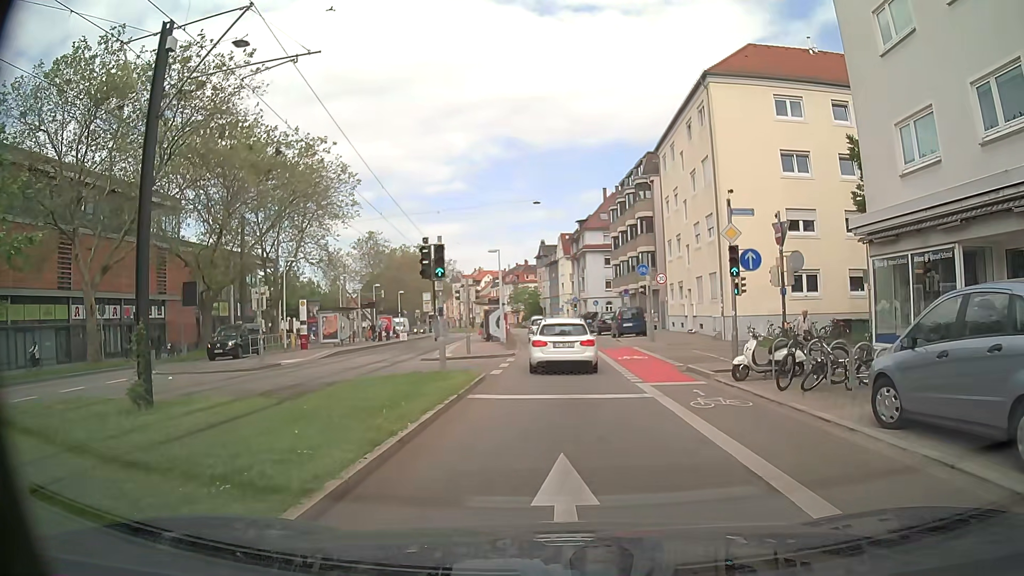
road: secondary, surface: asphalt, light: Day
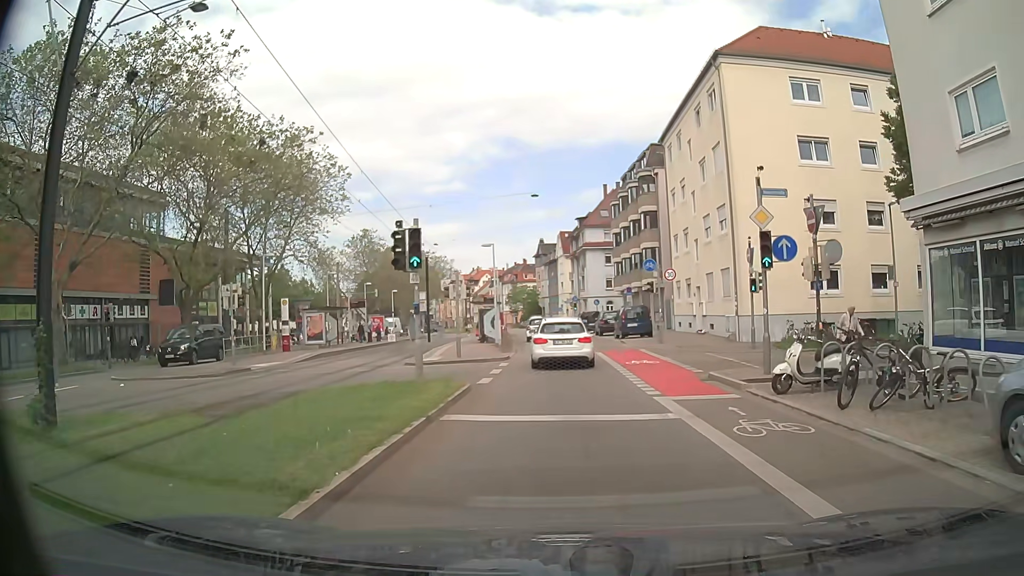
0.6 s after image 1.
(0.0, +2.8) m; +1°
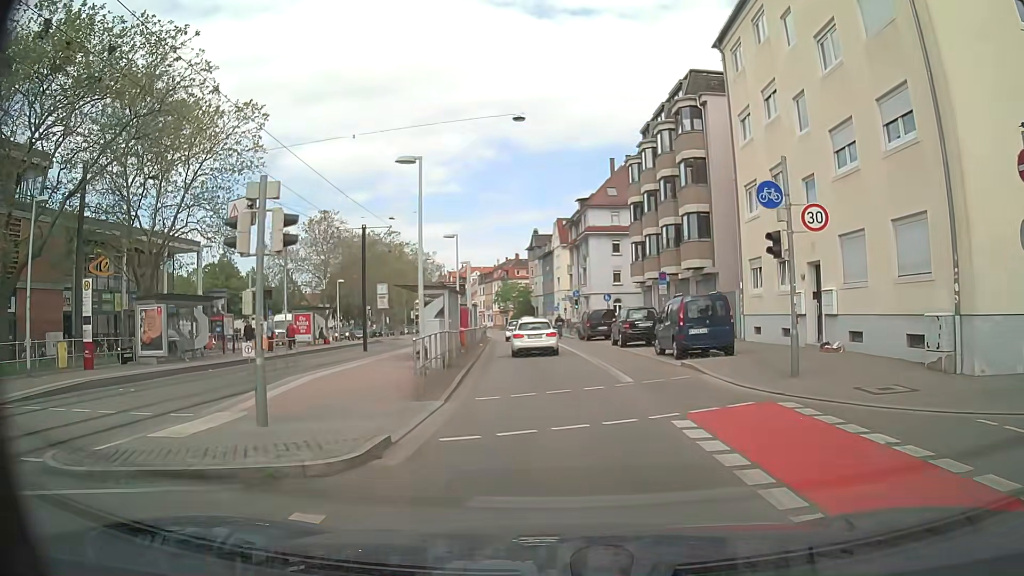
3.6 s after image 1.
(0.0, +18.0) m; 0°
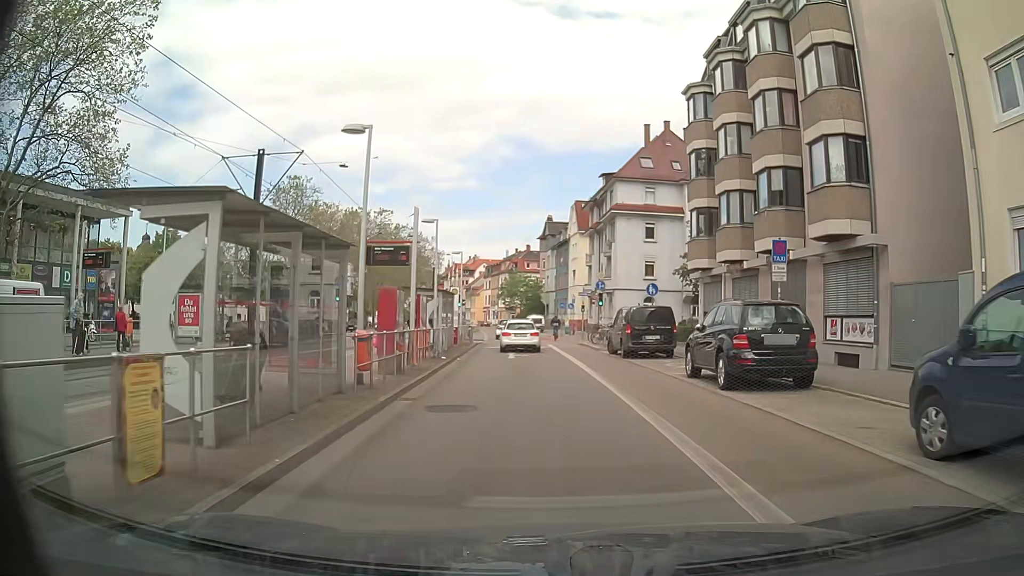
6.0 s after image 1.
(0.0, +16.3) m; -1°
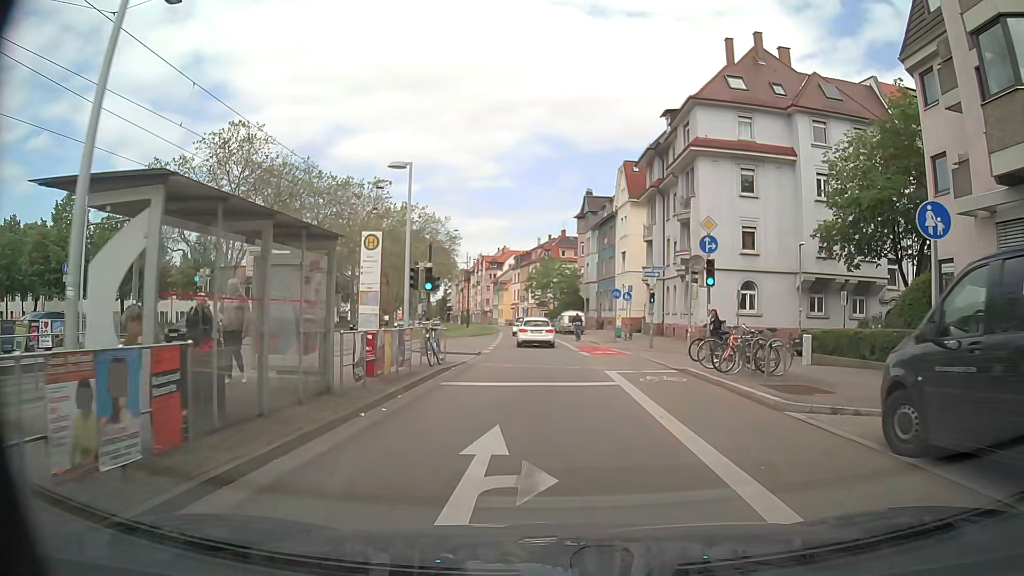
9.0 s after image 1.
(-0.2, +21.6) m; -3°
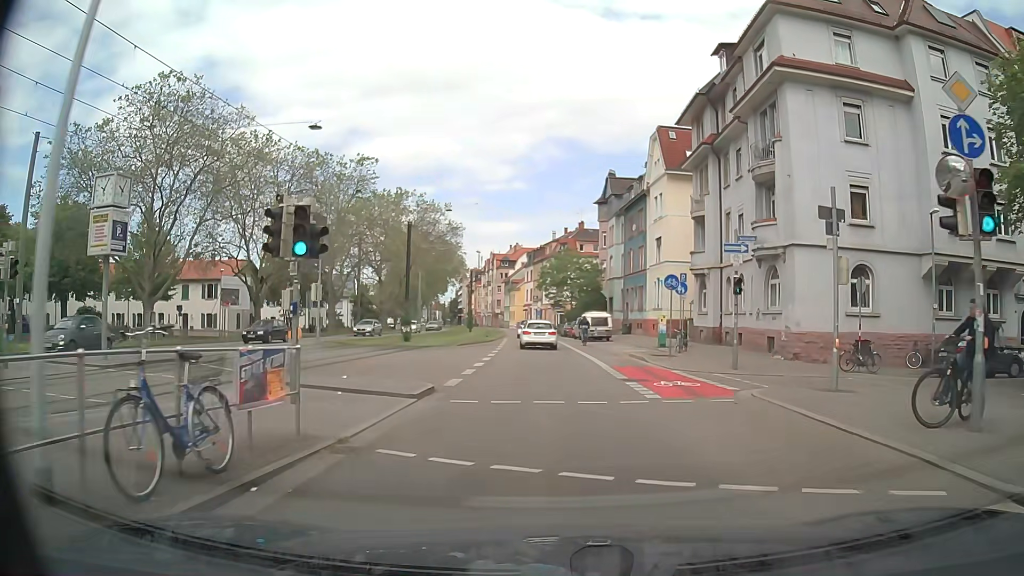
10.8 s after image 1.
(0.0, +13.2) m; -1°
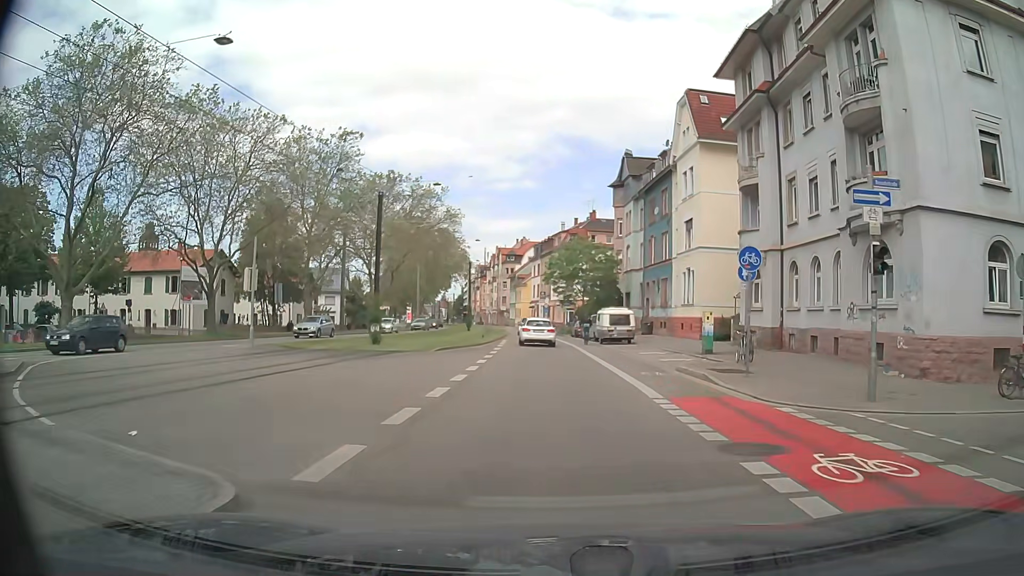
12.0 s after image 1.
(0.0, +8.9) m; -1°
(0, +10) (0, +20) (0, +30) (0, +40) (-1, +50) (-1, +60) (-2, +70) (-3, +80) (-4, +90) (-6, +100) m
